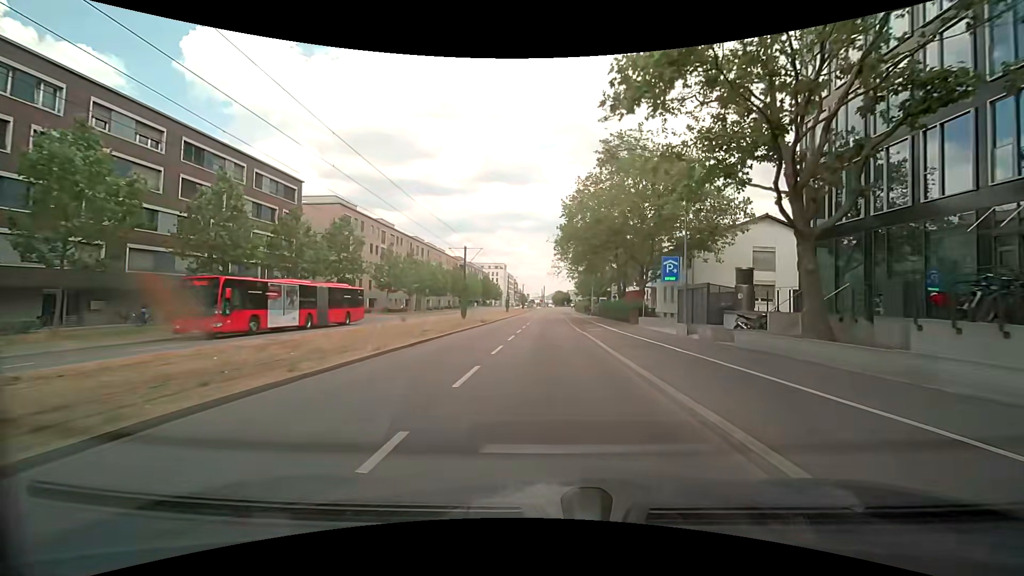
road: secondary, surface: asphalt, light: Day
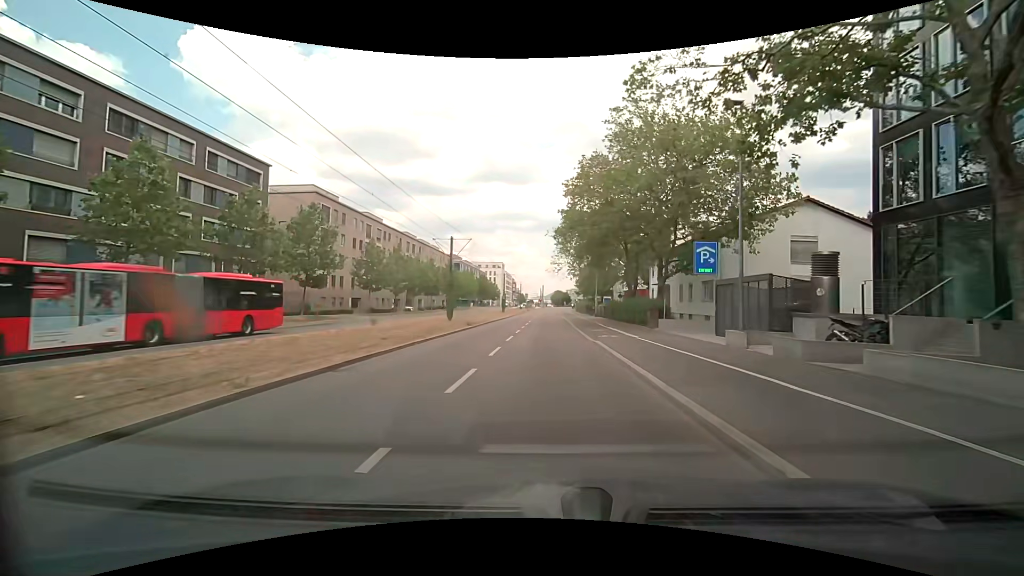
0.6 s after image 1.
(+0.1, +6.6) m; +1°
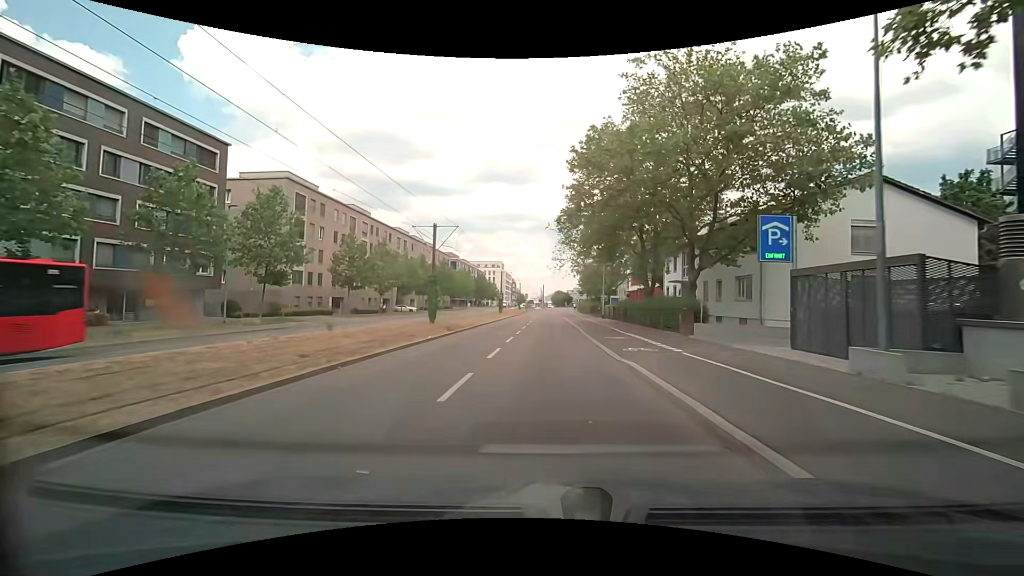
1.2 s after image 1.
(0.0, +6.8) m; +1°
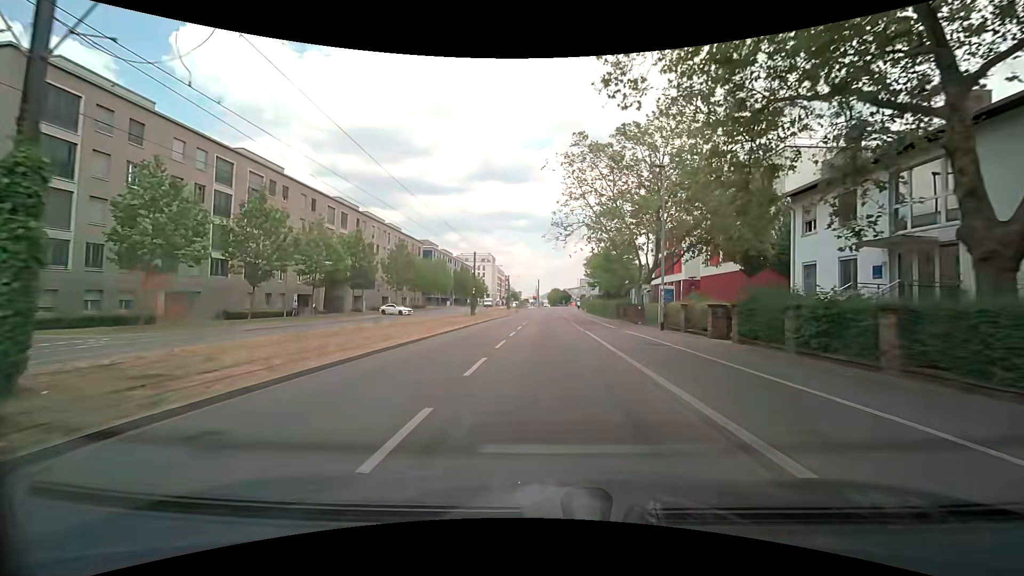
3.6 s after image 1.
(-0.1, +28.0) m; -1°
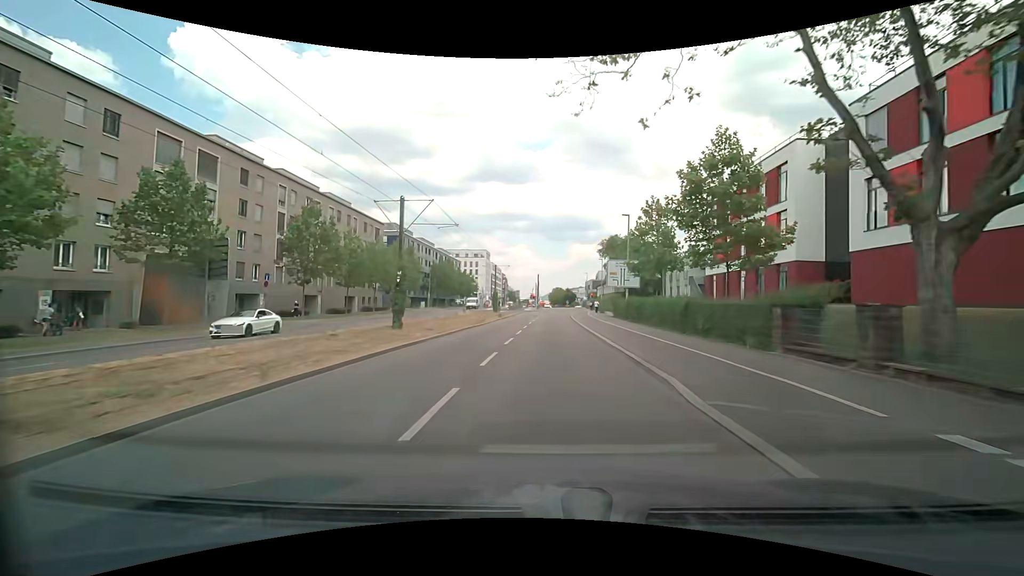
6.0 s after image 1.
(+0.4, +28.6) m; 0°
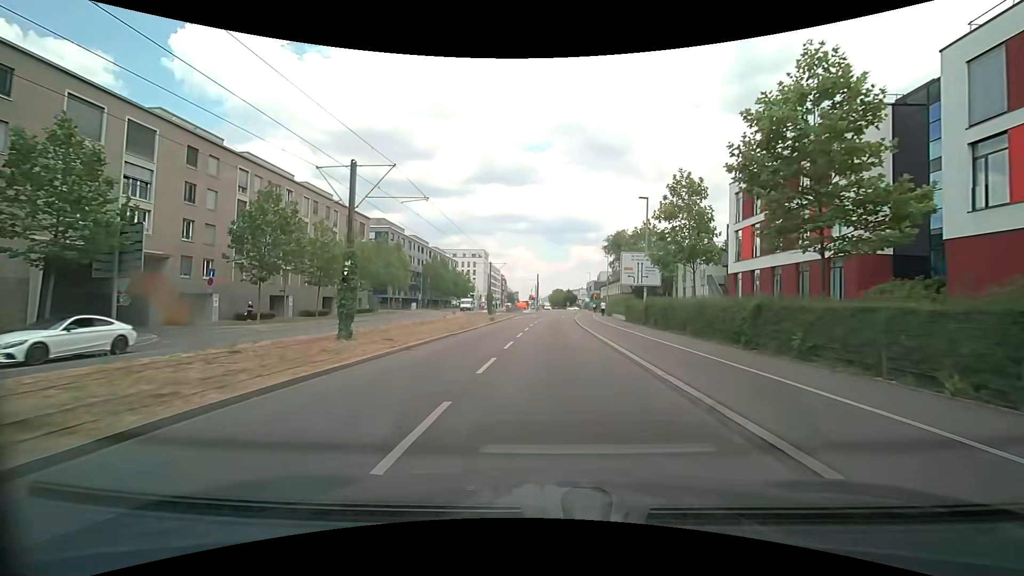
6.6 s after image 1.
(0.0, +7.0) m; 0°
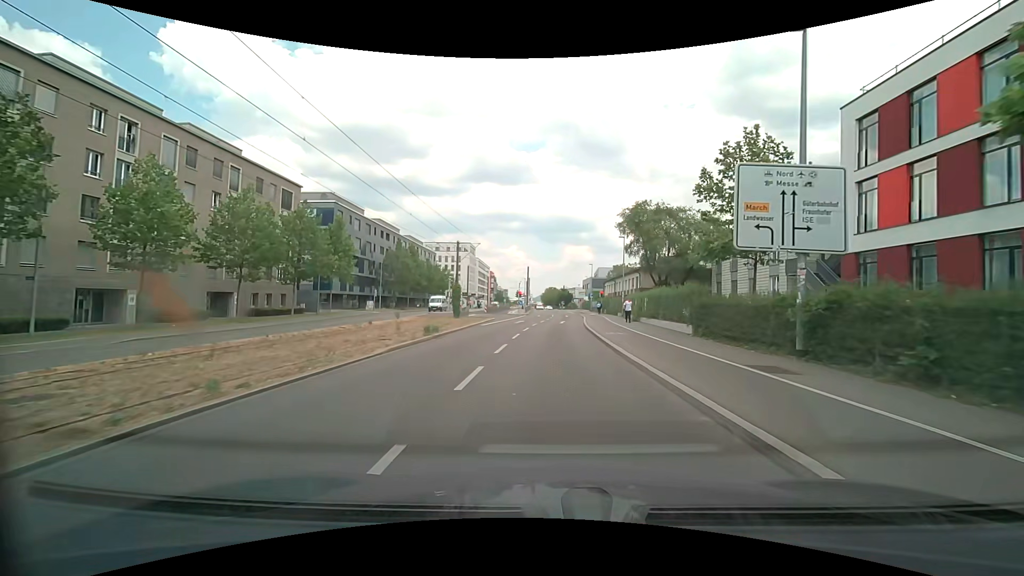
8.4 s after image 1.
(+0.2, +20.1) m; +1°
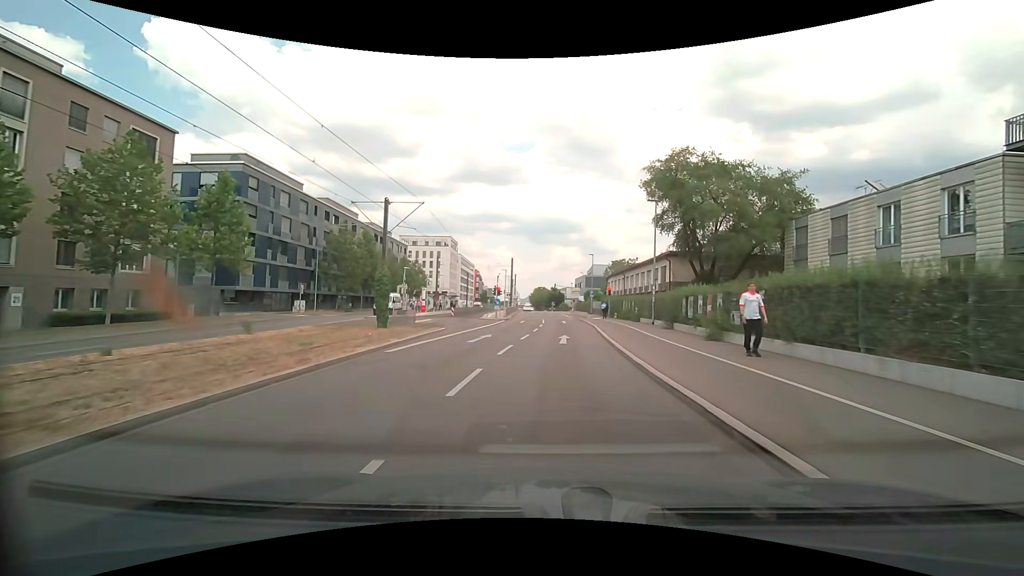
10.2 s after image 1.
(+0.3, +18.4) m; +2°
(0, +10) (0, +20) (+1, +30) (+1, +40) (+1, +50) (+1, +60) (+1, +70) (+1, +80) (+2, +90) (+2, +100) m
